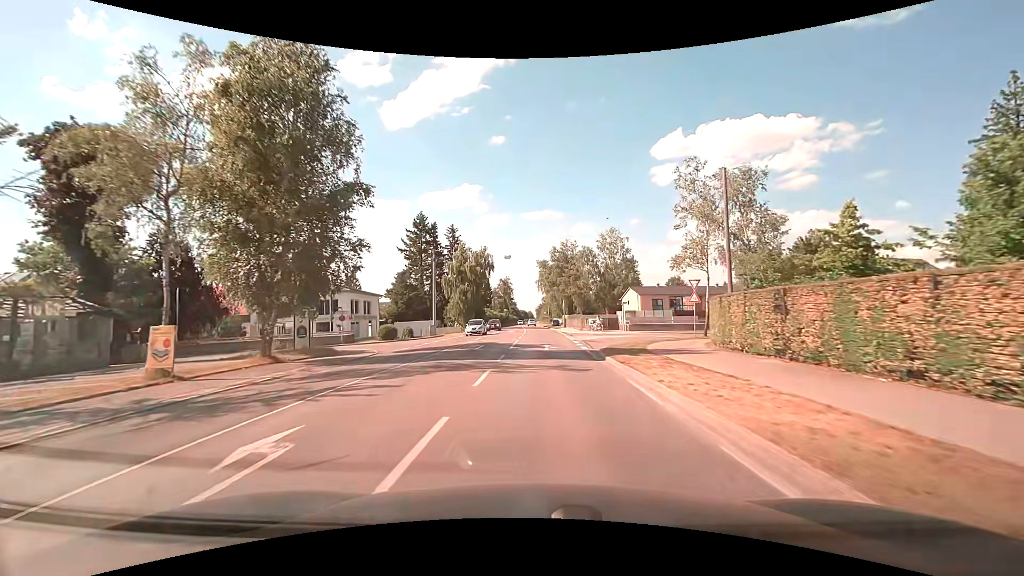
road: secondary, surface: asphalt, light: Day
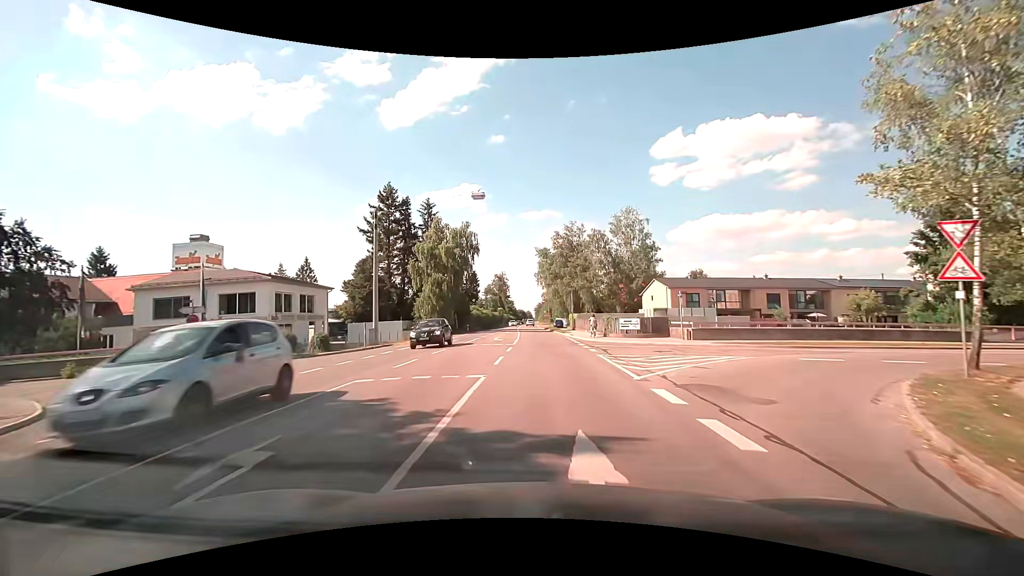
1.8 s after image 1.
(-0.1, +20.4) m; 0°
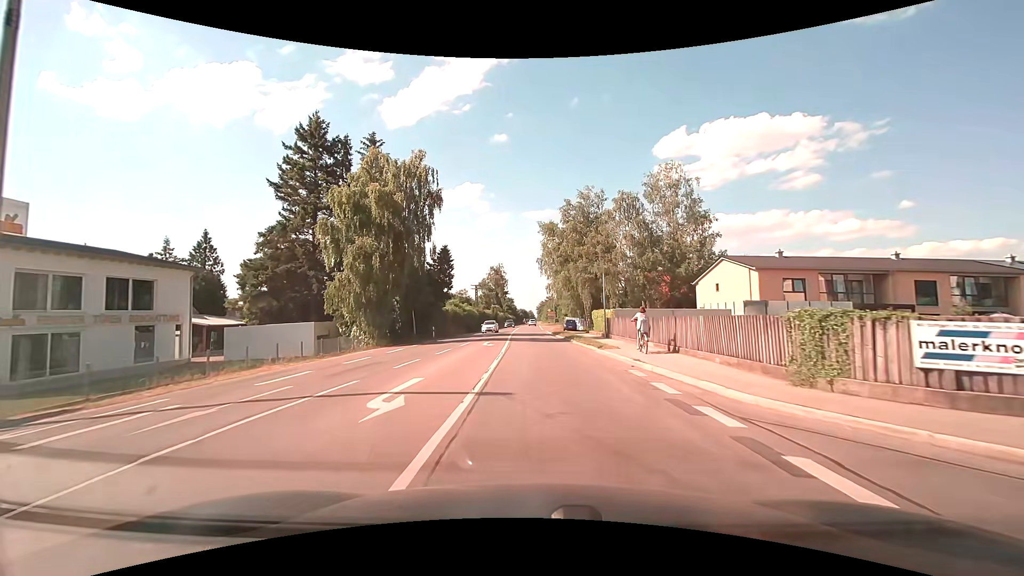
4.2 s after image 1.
(0.0, +26.1) m; 0°
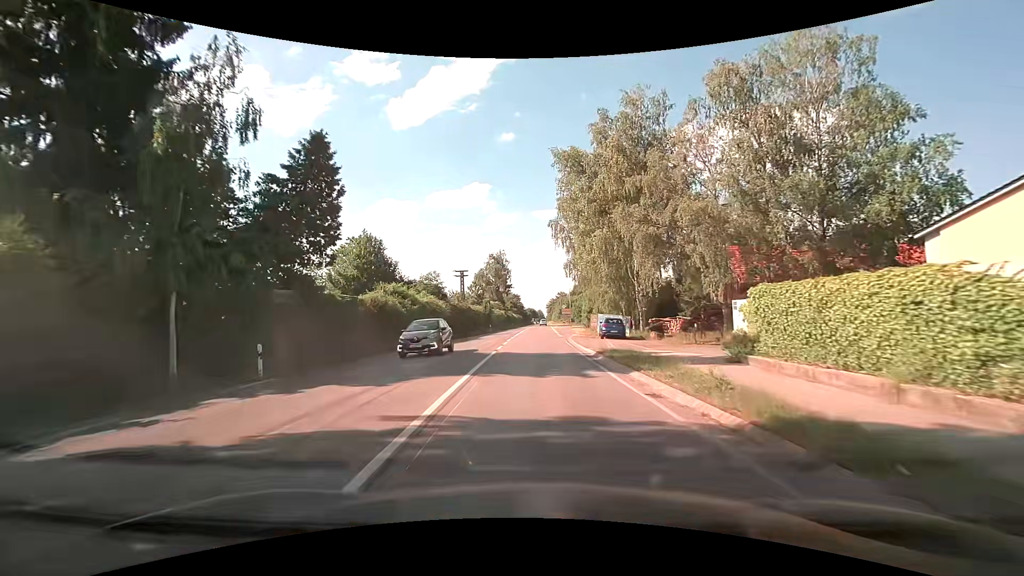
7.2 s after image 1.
(-0.3, +30.9) m; -1°
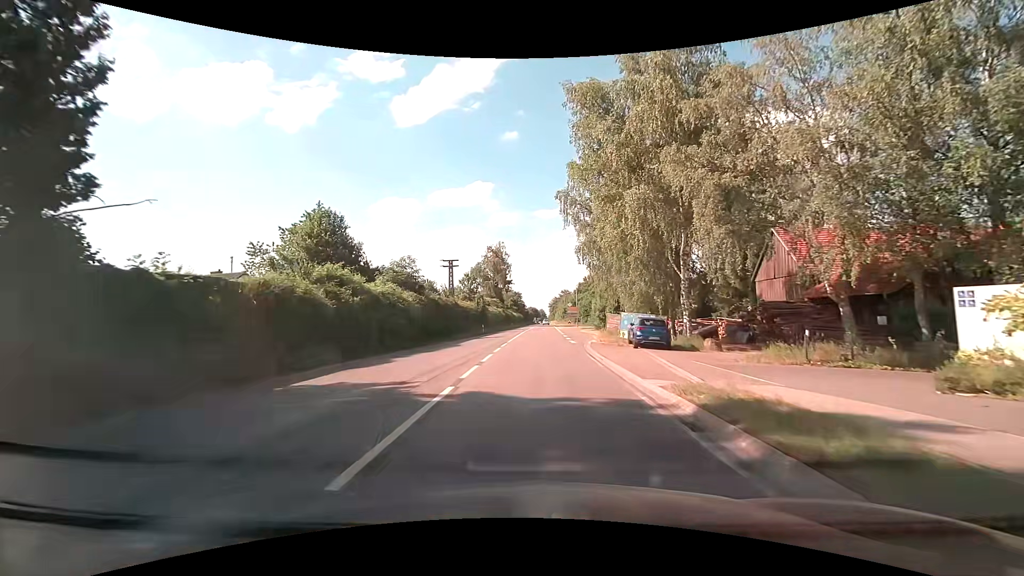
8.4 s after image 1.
(-0.1, +11.6) m; -1°
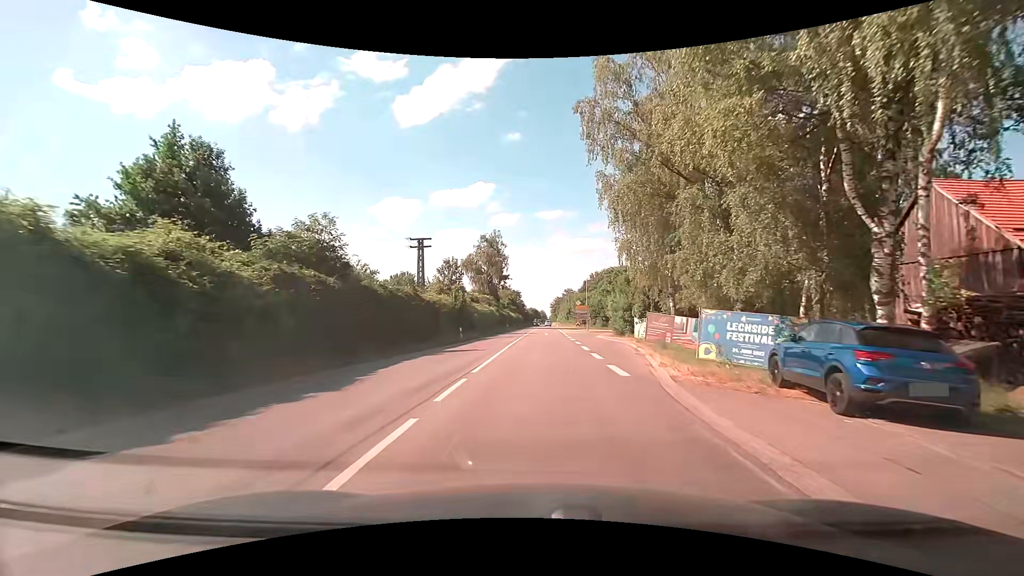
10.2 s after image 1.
(+0.1, +16.8) m; 0°
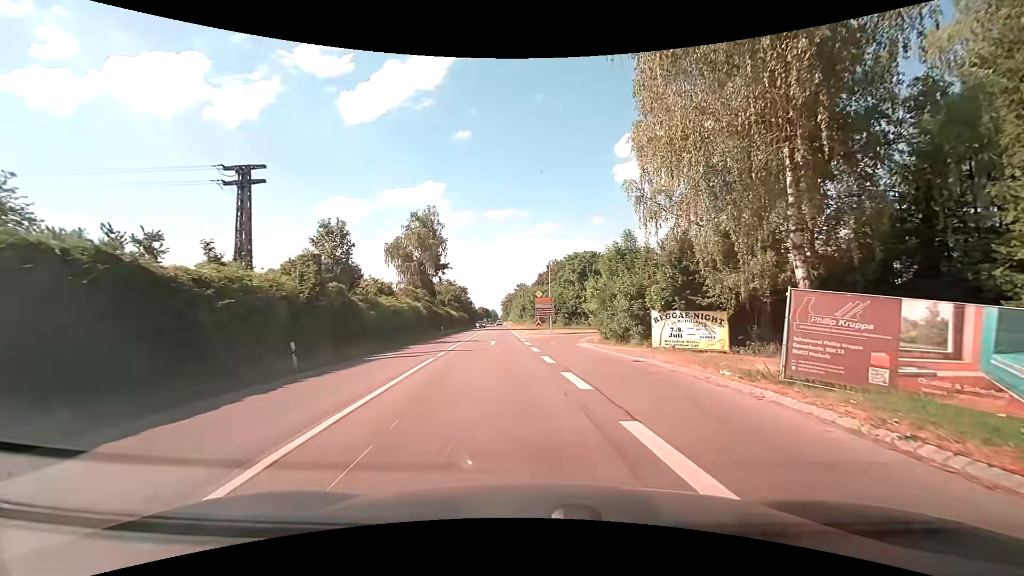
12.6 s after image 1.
(+0.5, +21.0) m; +5°
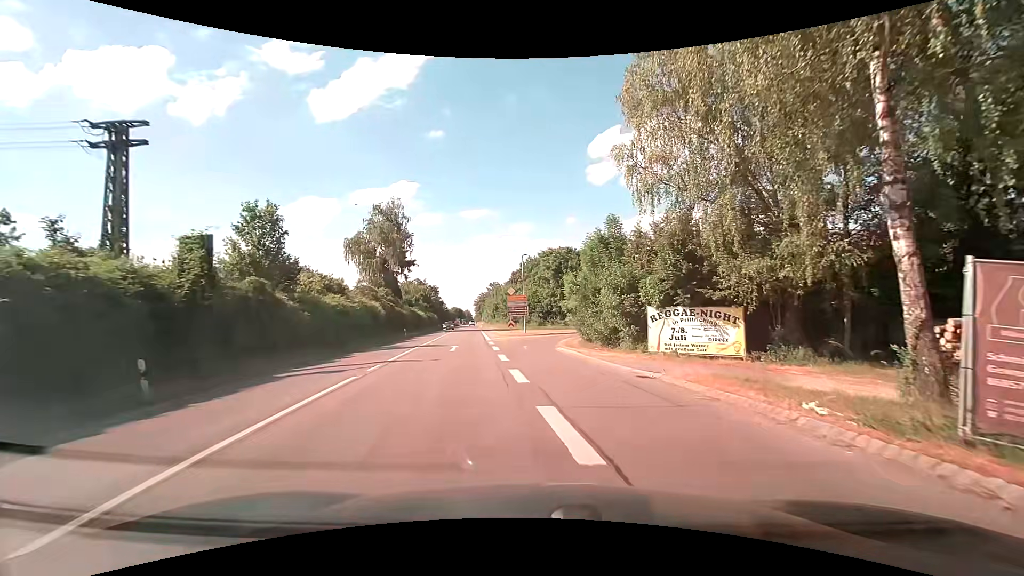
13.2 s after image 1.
(+0.2, +5.0) m; +3°
(0, +10) (0, +20) (-1, +30) (0, +40) (+4, +49) (+10, +57) (+17, +64) (+24, +71) (+30, +79) (+35, +88) m
